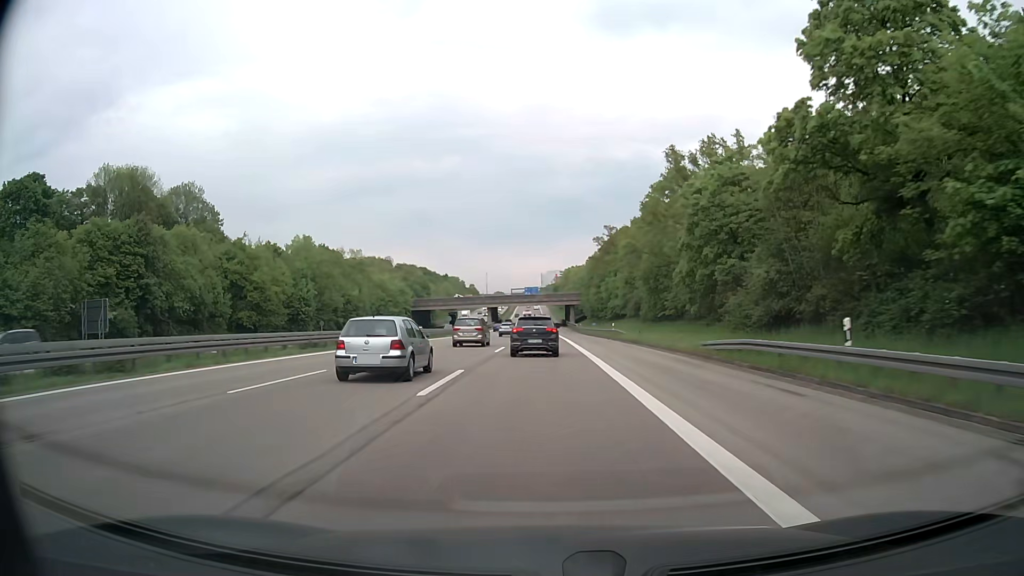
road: motorway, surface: asphalt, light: Day
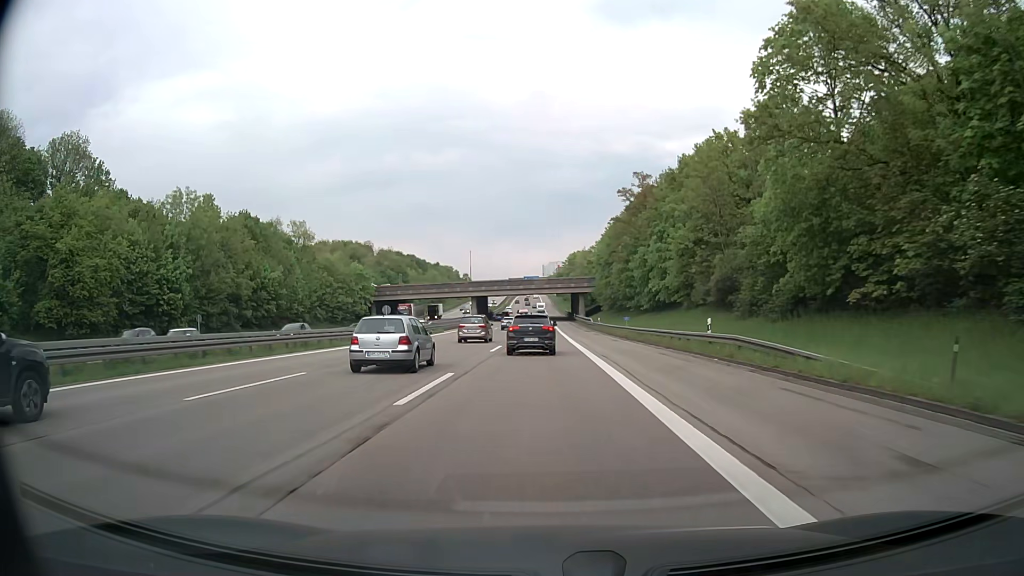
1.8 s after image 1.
(0.0, +37.6) m; 0°
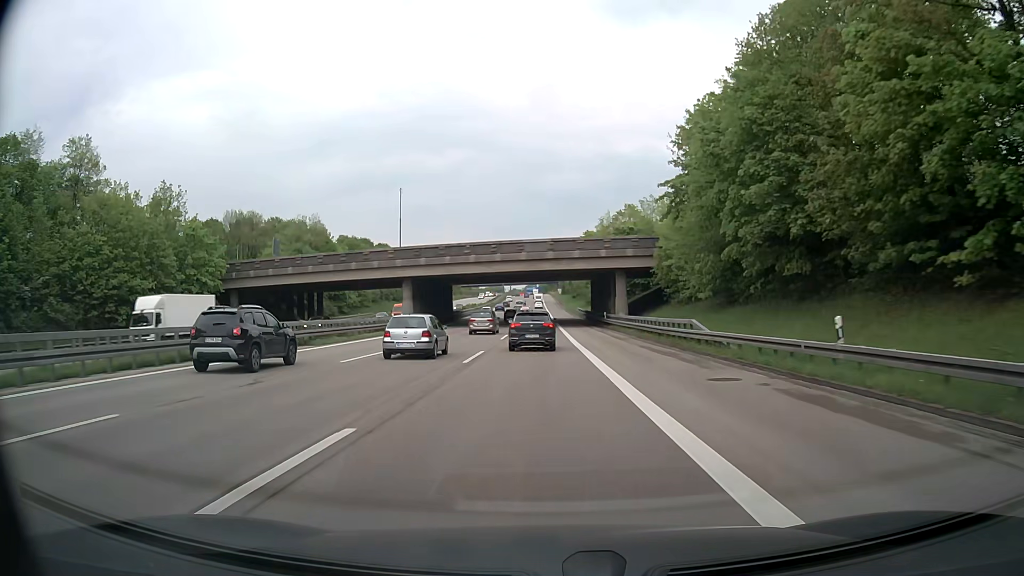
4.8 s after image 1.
(-0.2, +62.7) m; 0°
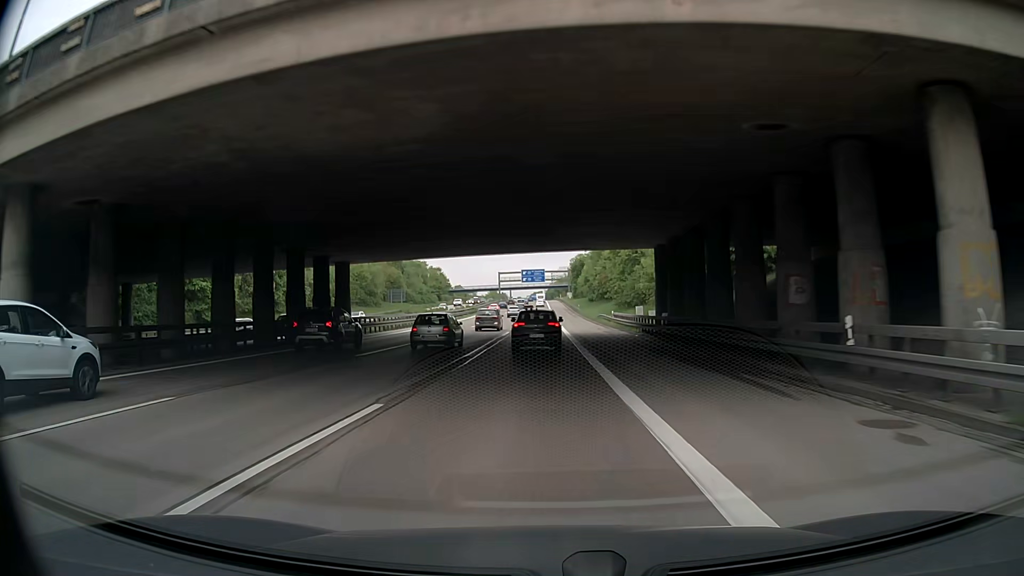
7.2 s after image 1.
(-0.2, +52.0) m; 0°
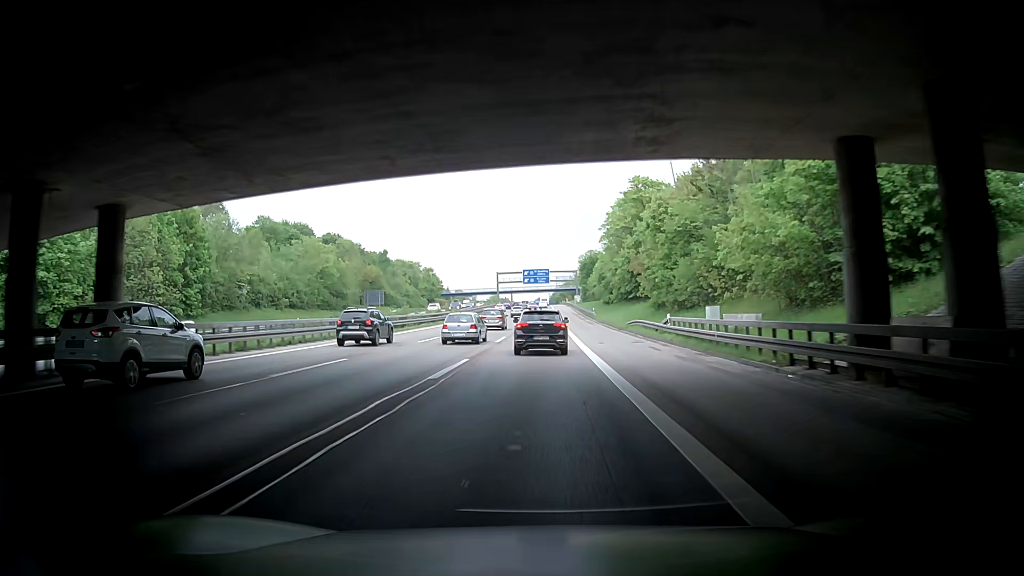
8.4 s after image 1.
(0.0, +25.8) m; -1°
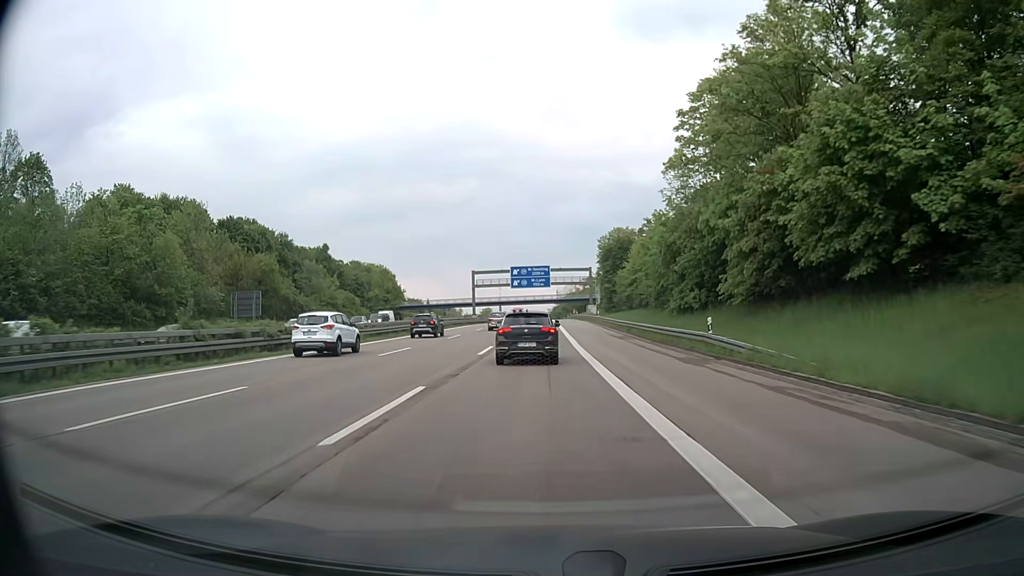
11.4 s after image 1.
(0.0, +61.3) m; 0°
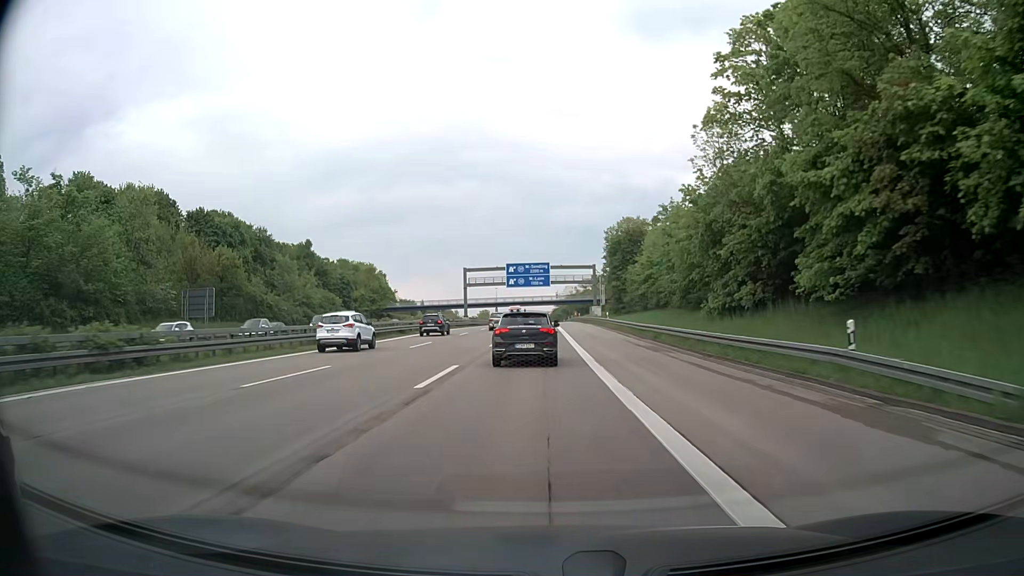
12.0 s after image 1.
(0.0, +11.9) m; 0°
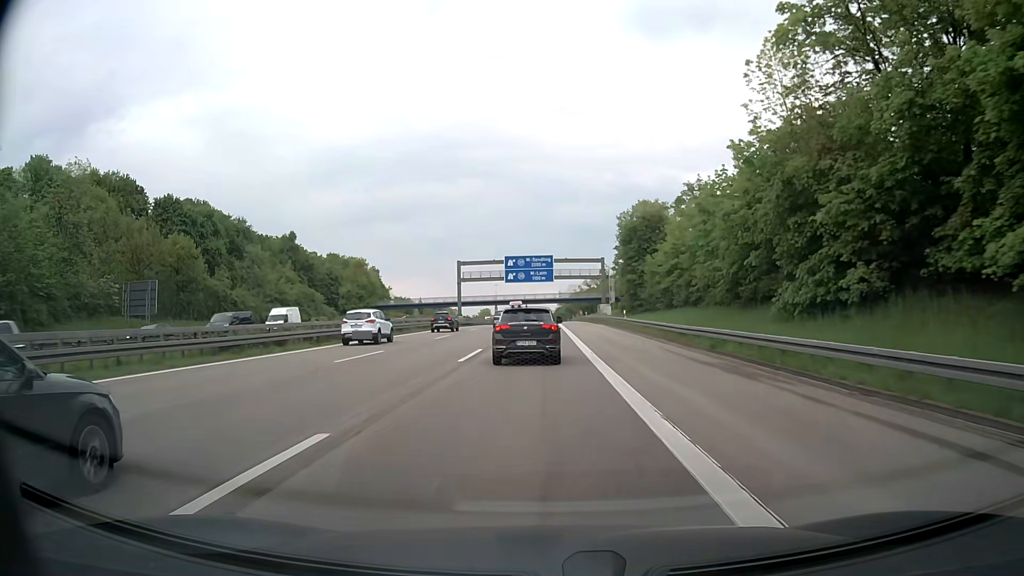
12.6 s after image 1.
(0.0, +11.8) m; 0°
(0, +10) (0, +20) (0, +30) (0, +40) (0, +50) (0, +60) (0, +70) (0, +80) (0, +90) (0, +100) m
